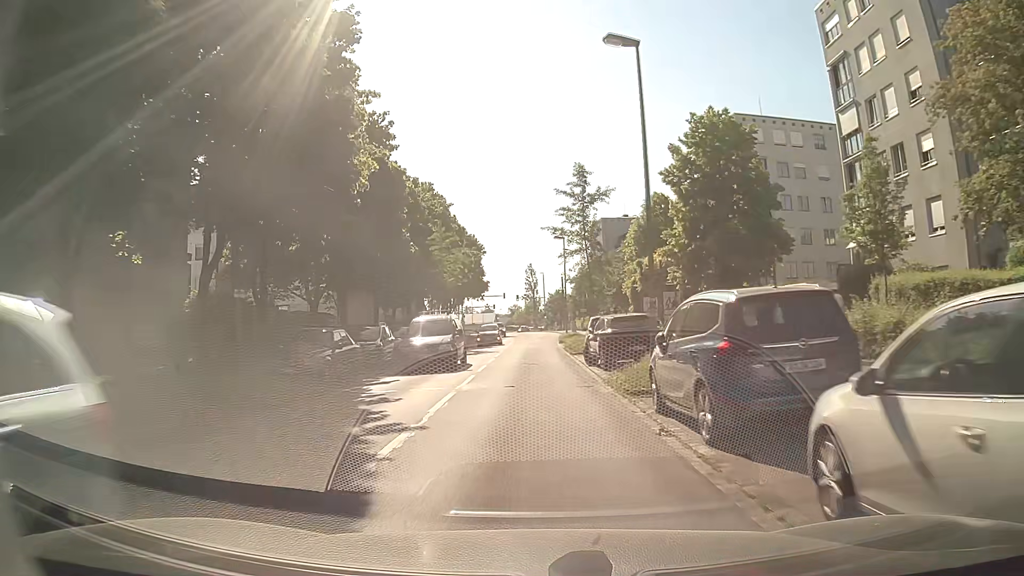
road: tertiary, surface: asphalt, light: Day
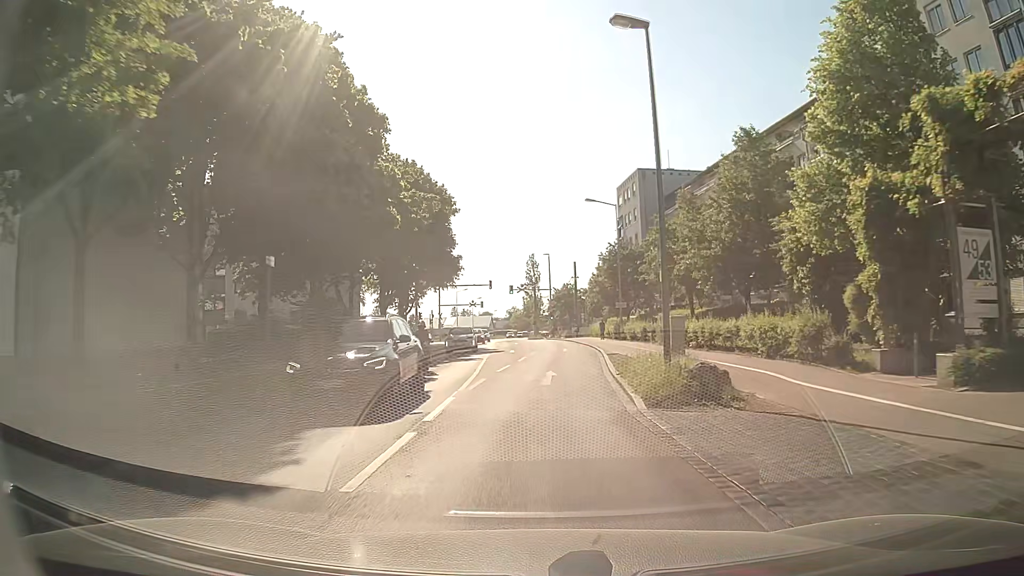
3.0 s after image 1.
(-0.1, +36.6) m; +1°
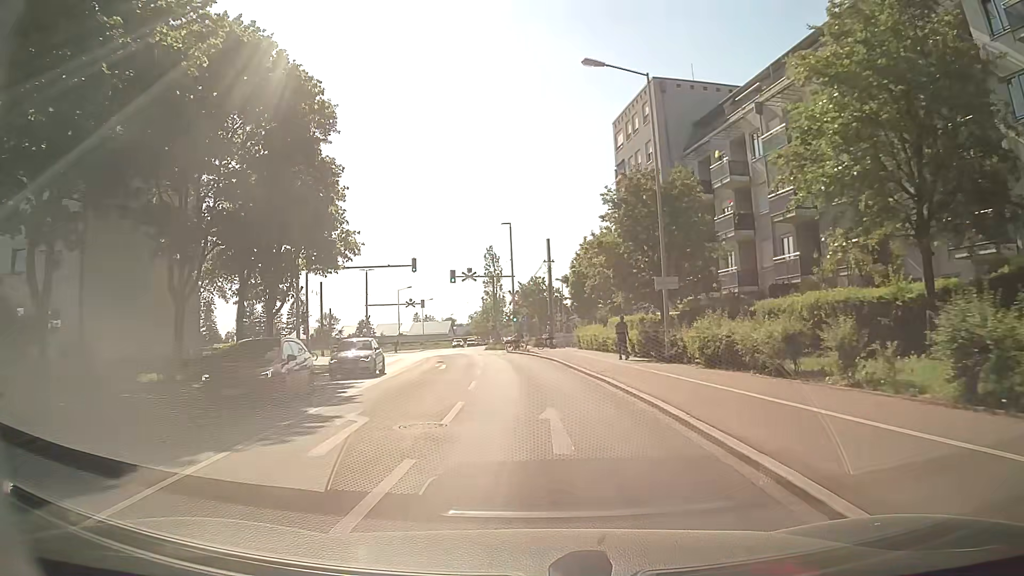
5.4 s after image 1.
(+0.4, +28.1) m; +2°
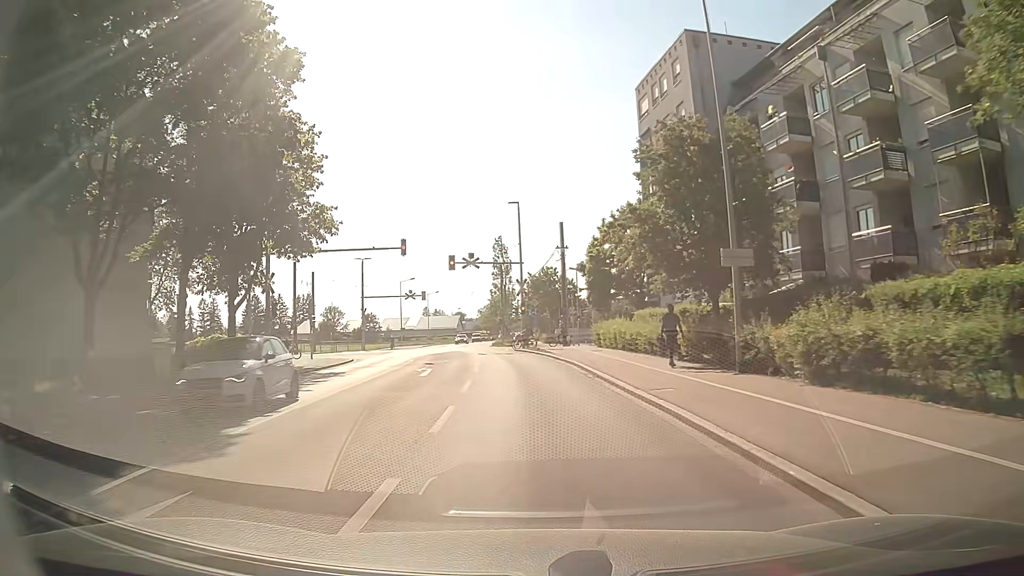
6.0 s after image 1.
(-0.1, +7.1) m; -1°
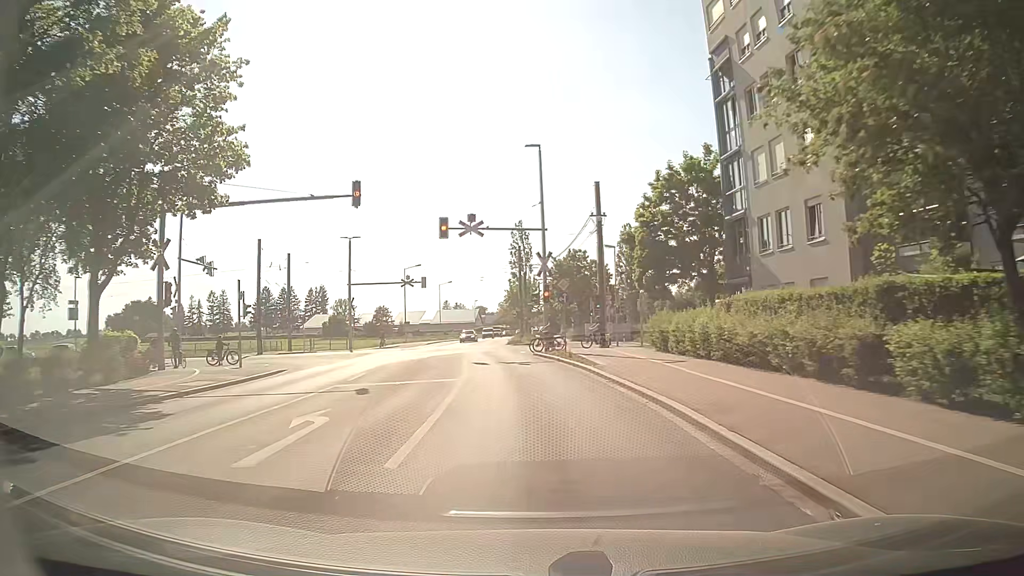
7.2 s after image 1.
(-0.3, +14.1) m; -2°
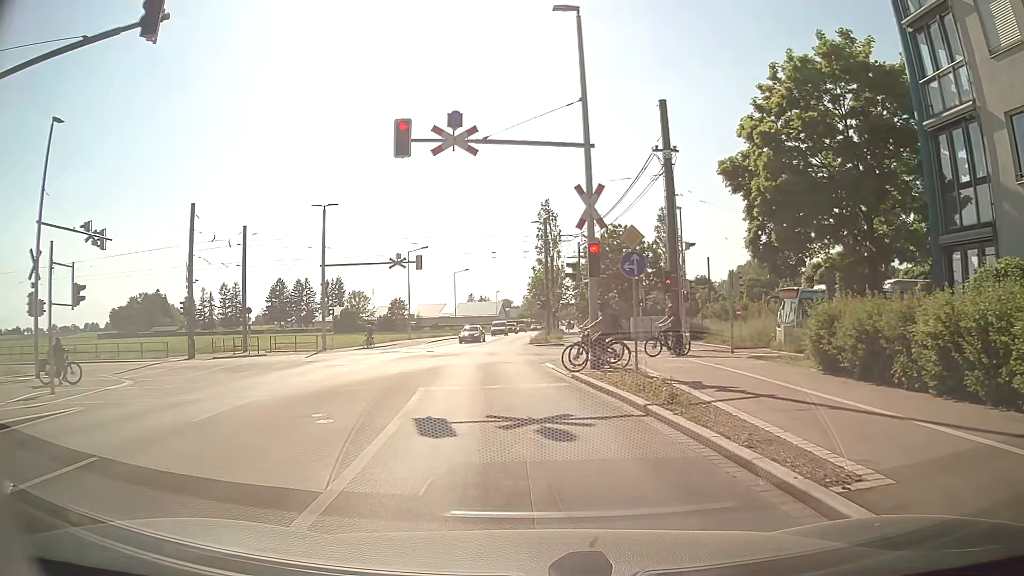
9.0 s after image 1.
(-0.2, +14.1) m; -2°
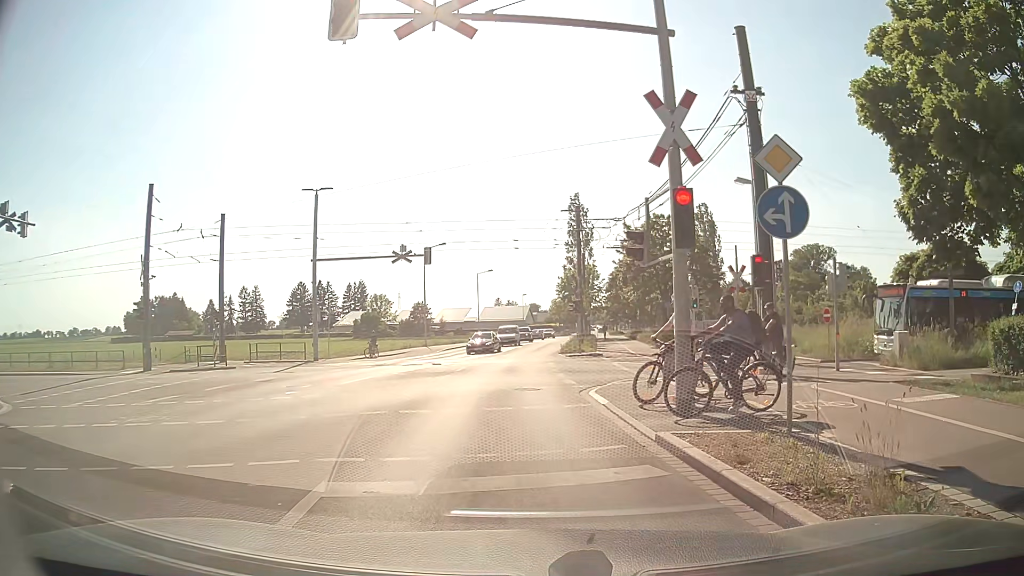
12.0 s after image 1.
(-0.1, +7.3) m; +1°
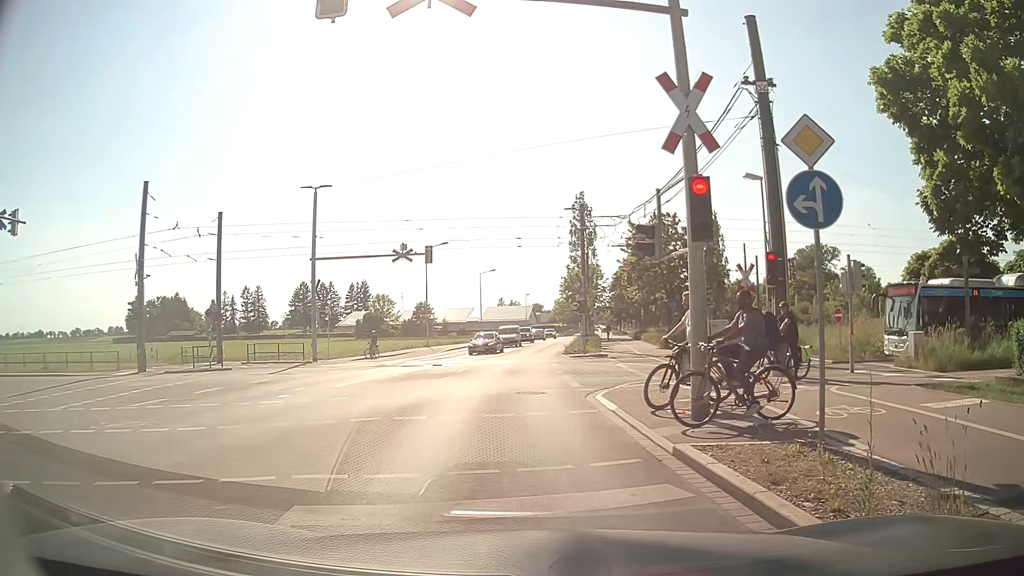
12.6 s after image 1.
(0.0, +0.7) m; 0°
